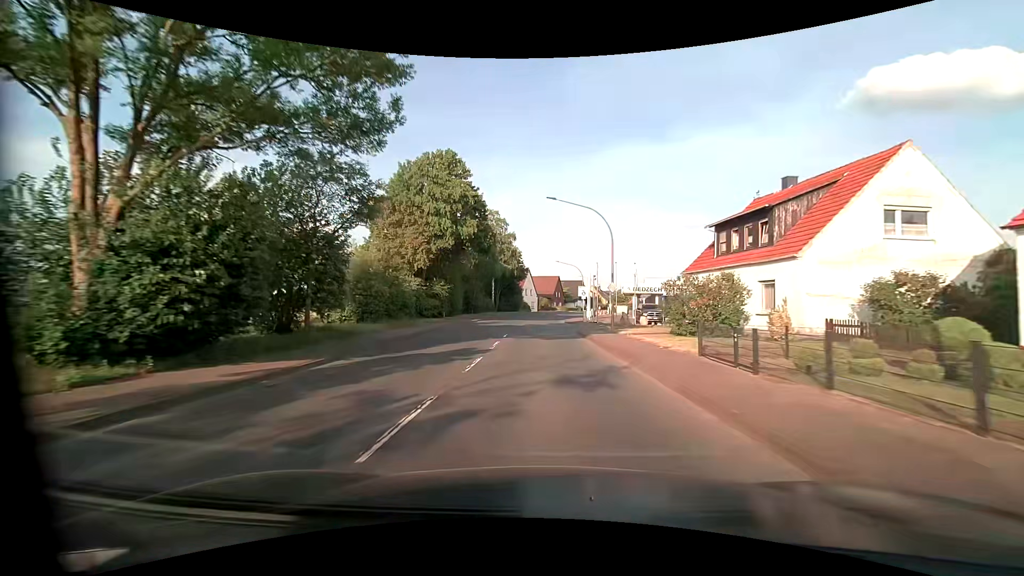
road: primary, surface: asphalt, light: Day
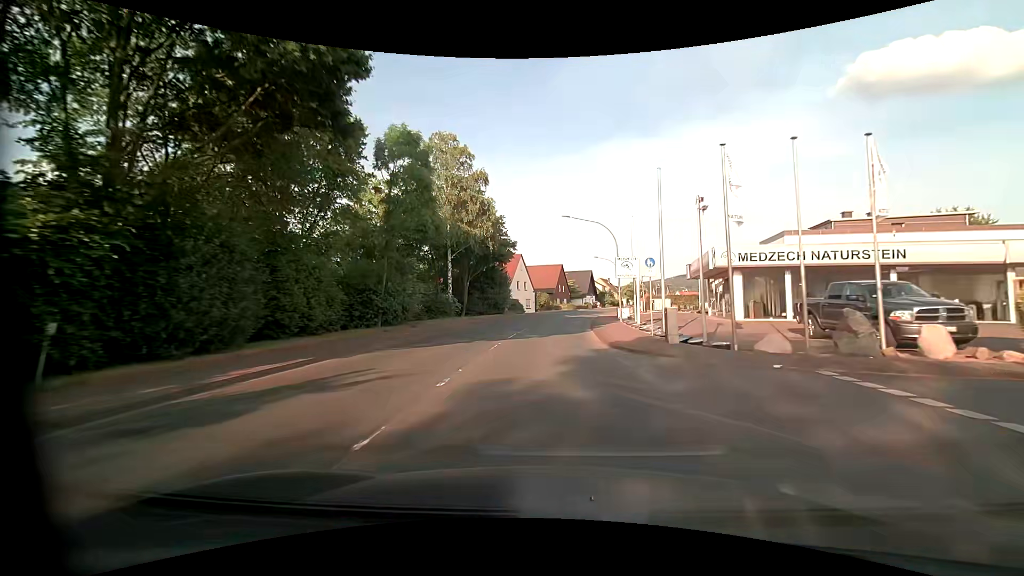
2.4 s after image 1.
(-0.1, +32.7) m; 0°
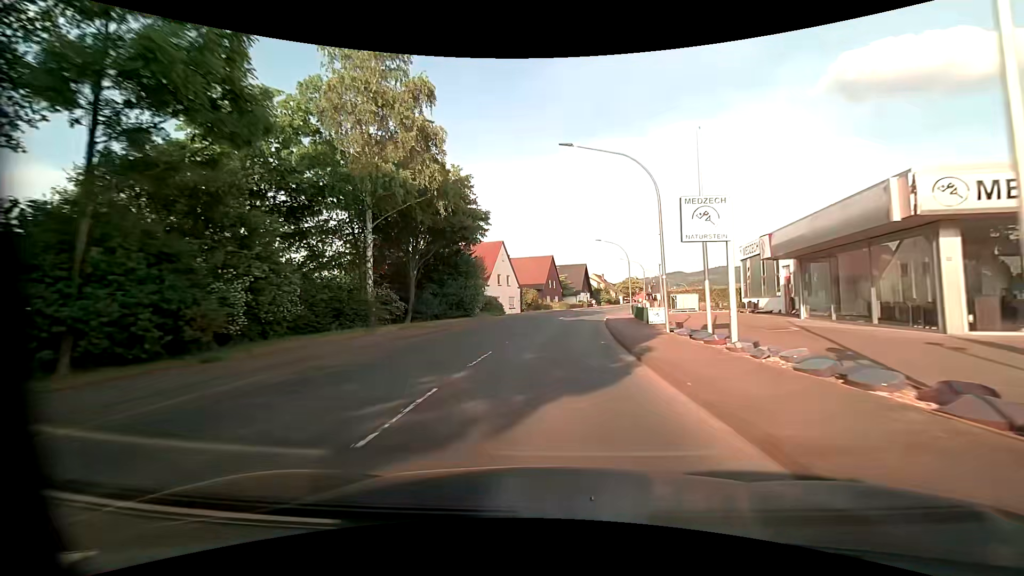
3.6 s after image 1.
(+0.1, +15.8) m; +1°
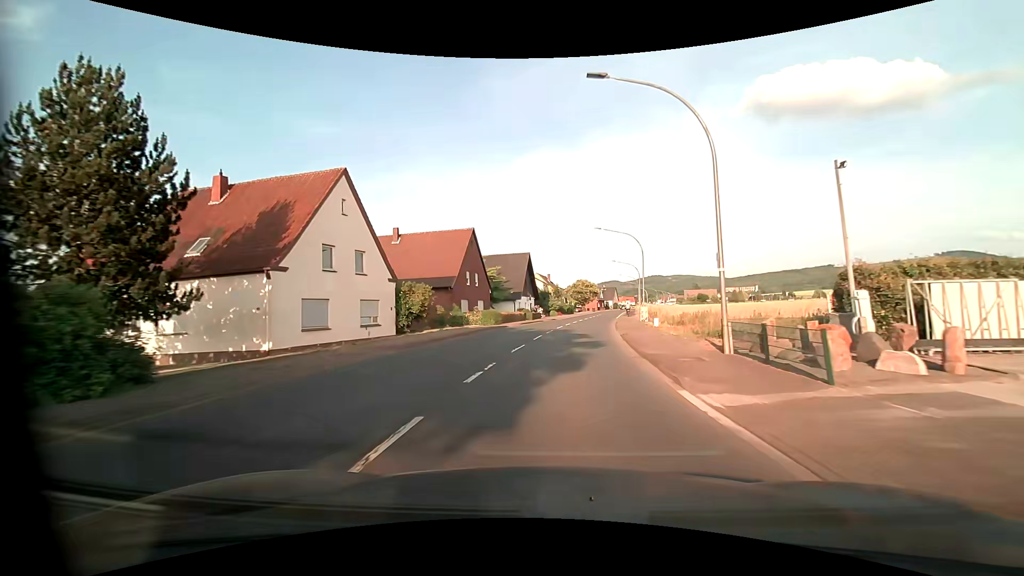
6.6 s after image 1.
(+2.1, +37.9) m; +7°
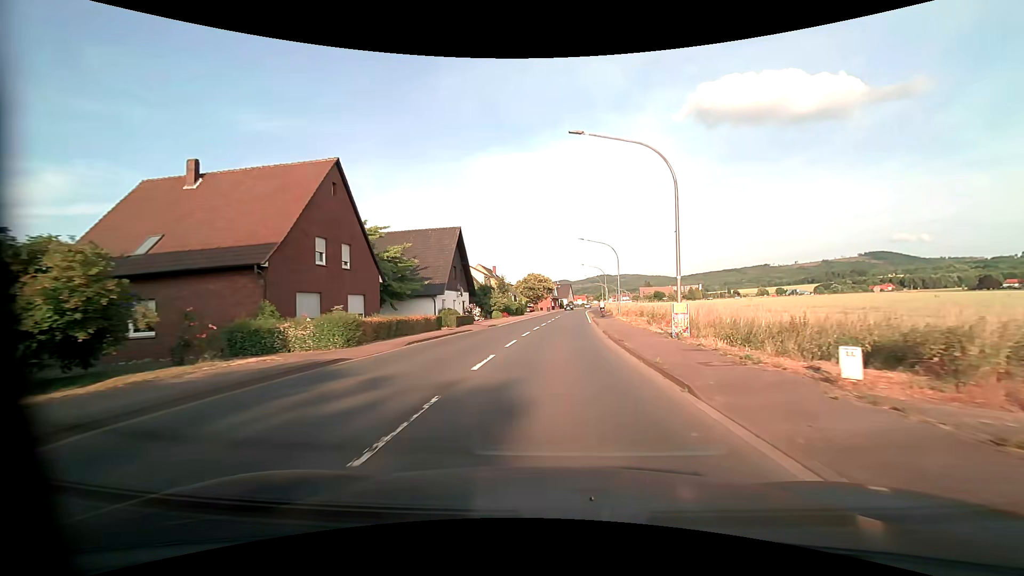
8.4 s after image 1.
(+1.1, +22.6) m; +6°
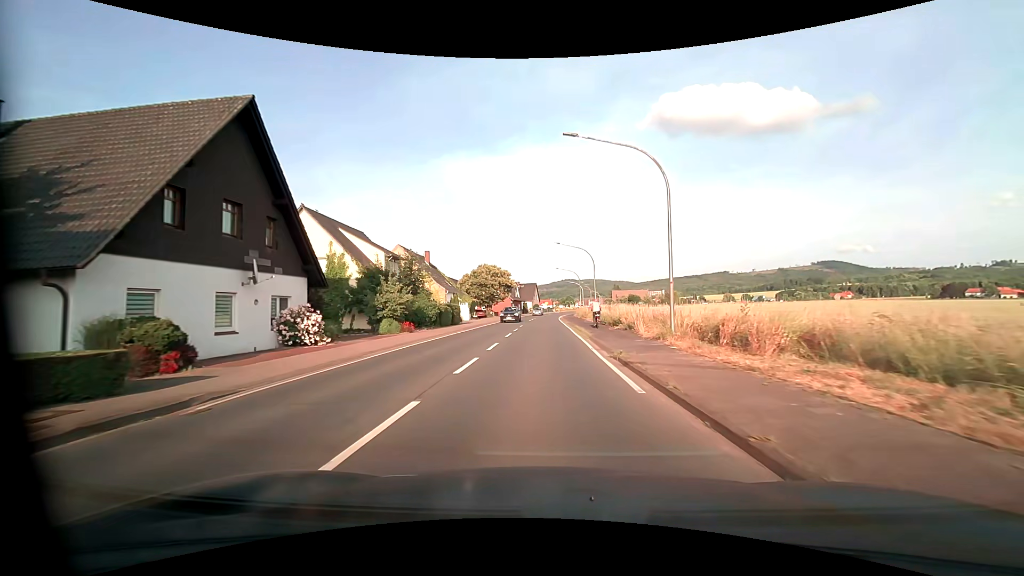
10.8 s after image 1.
(+1.2, +30.7) m; +4°
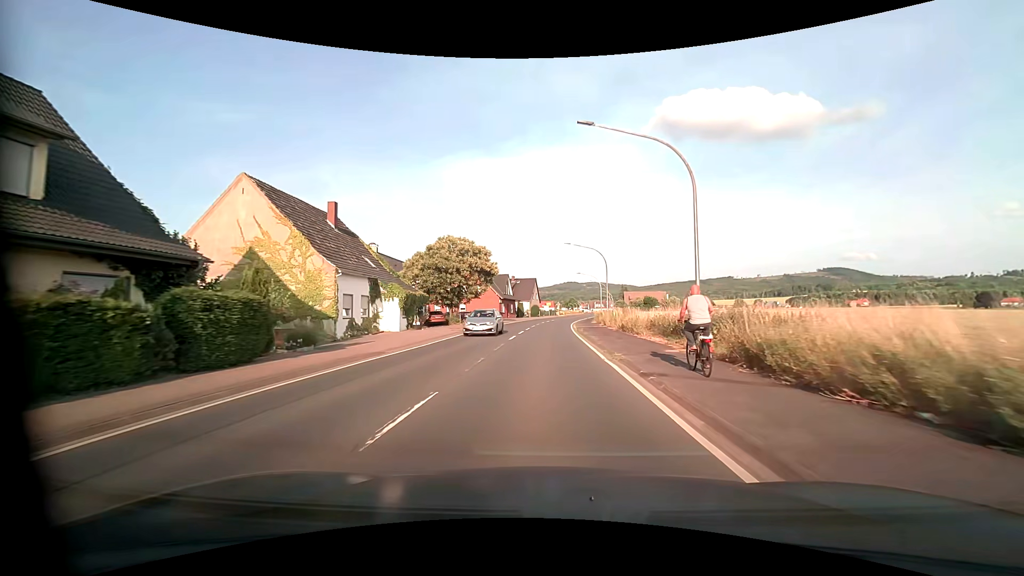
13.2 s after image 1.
(-0.2, +31.5) m; -1°
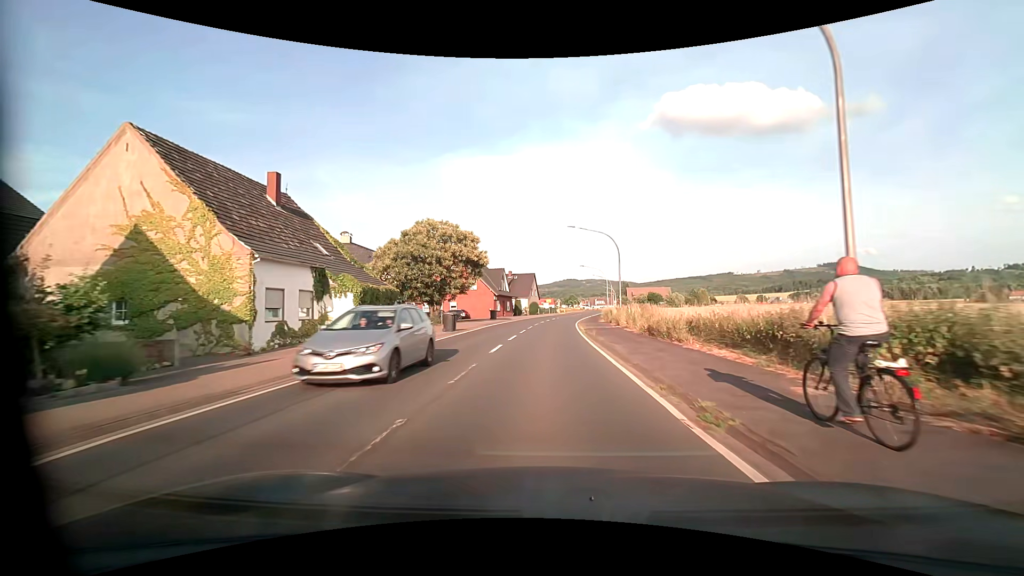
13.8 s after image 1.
(0.0, +8.0) m; 0°
(0, +10) (0, +20) (0, +30) (+1, +40) (+1, +50) (+3, +60) (+4, +70) (+5, +80) (+7, +90) (+8, +99) m
